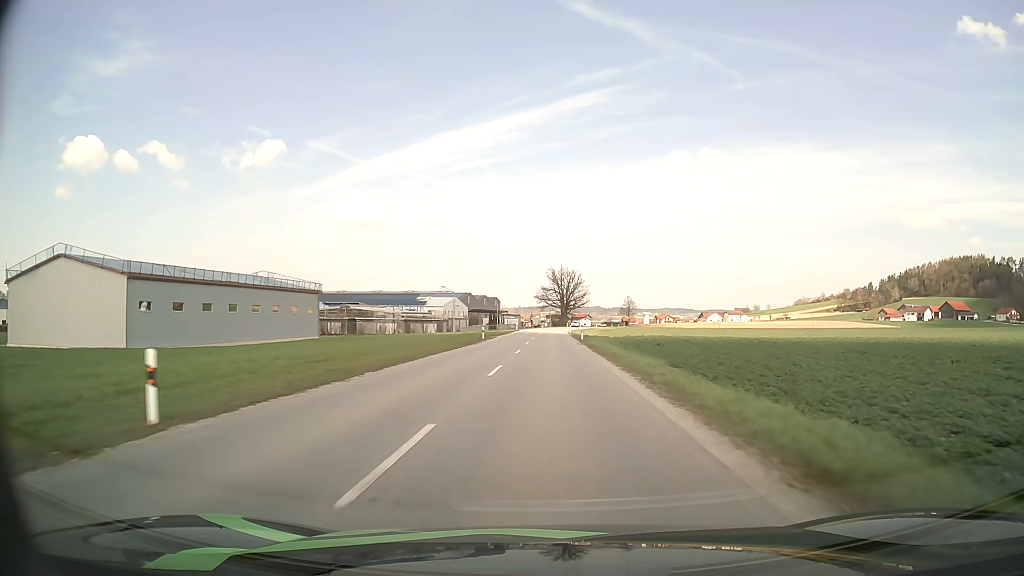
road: secondary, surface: asphalt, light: Day
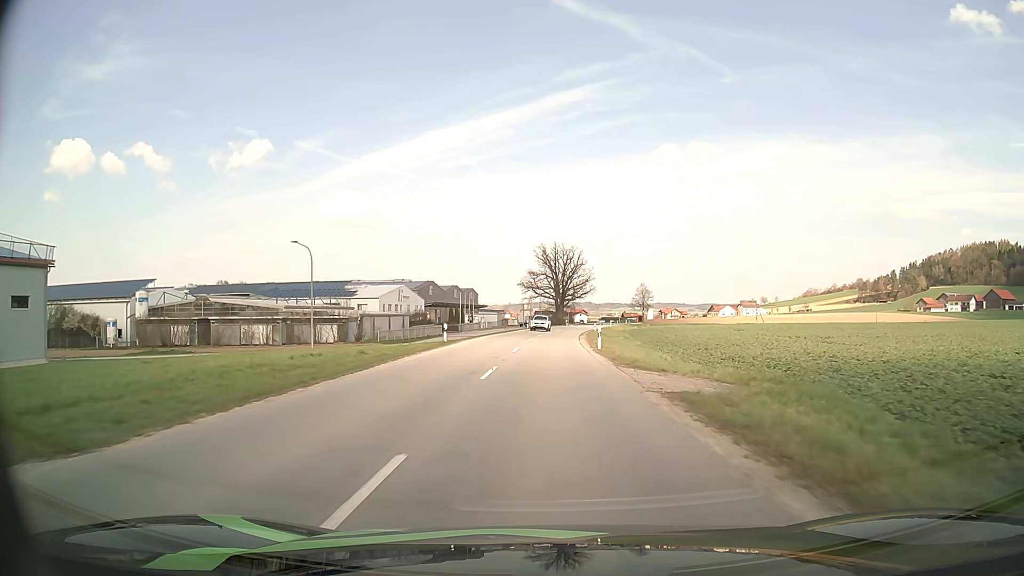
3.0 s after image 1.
(+0.4, +61.7) m; +1°
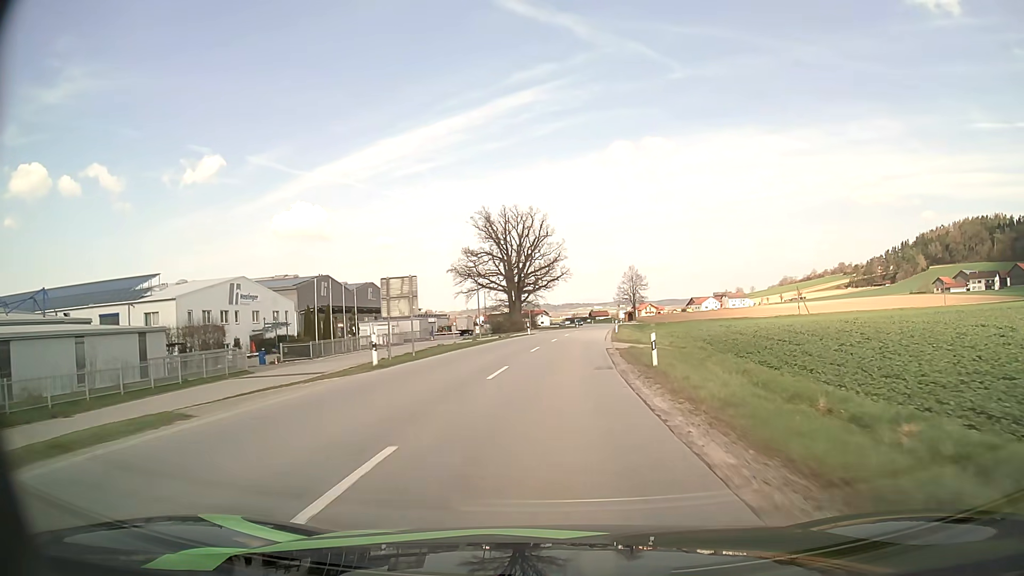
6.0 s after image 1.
(+1.3, +59.7) m; +3°
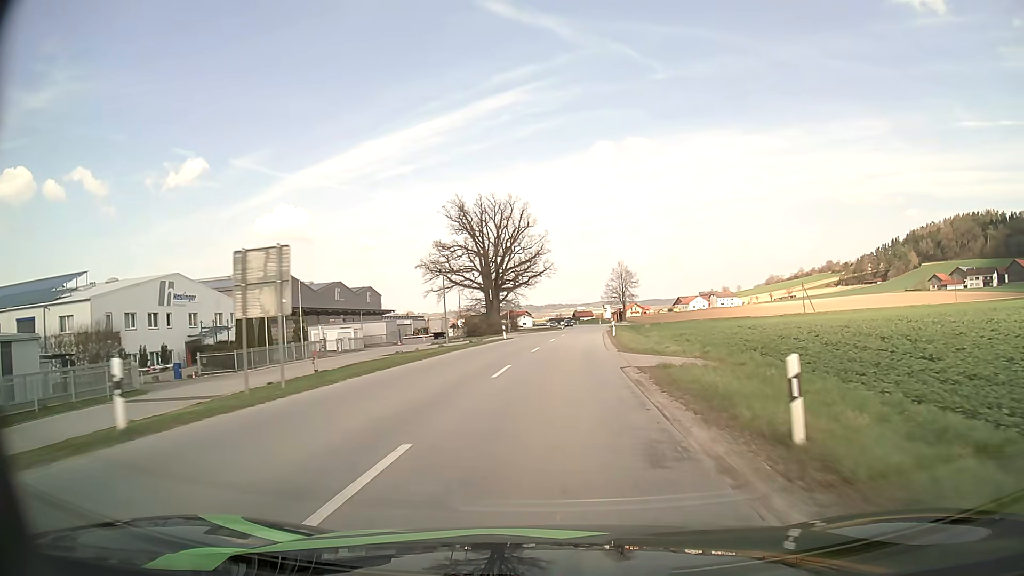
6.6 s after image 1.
(+0.2, +11.8) m; +2°
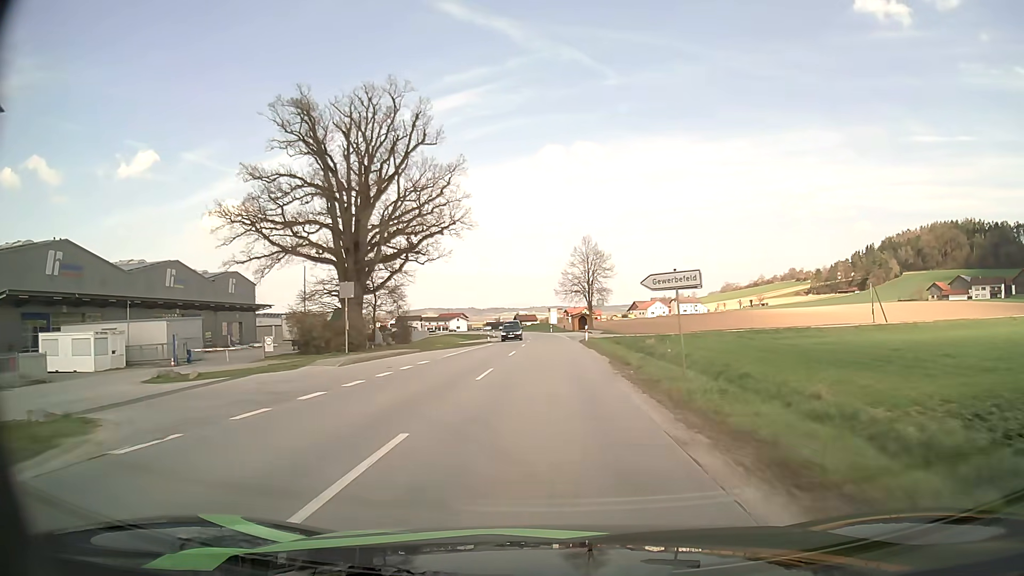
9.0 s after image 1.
(+2.2, +47.1) m; +5°
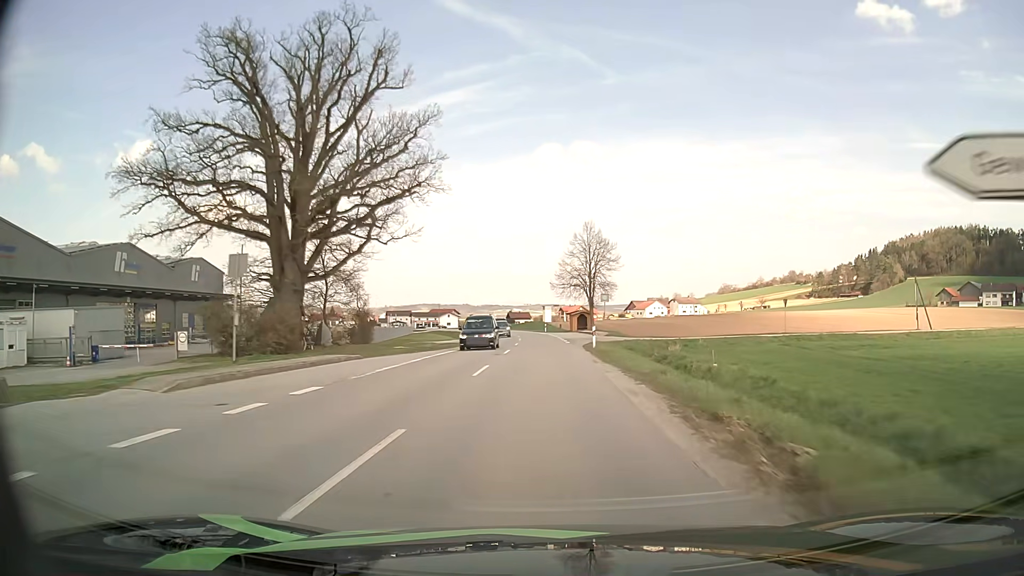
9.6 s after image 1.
(0.0, +11.8) m; 0°
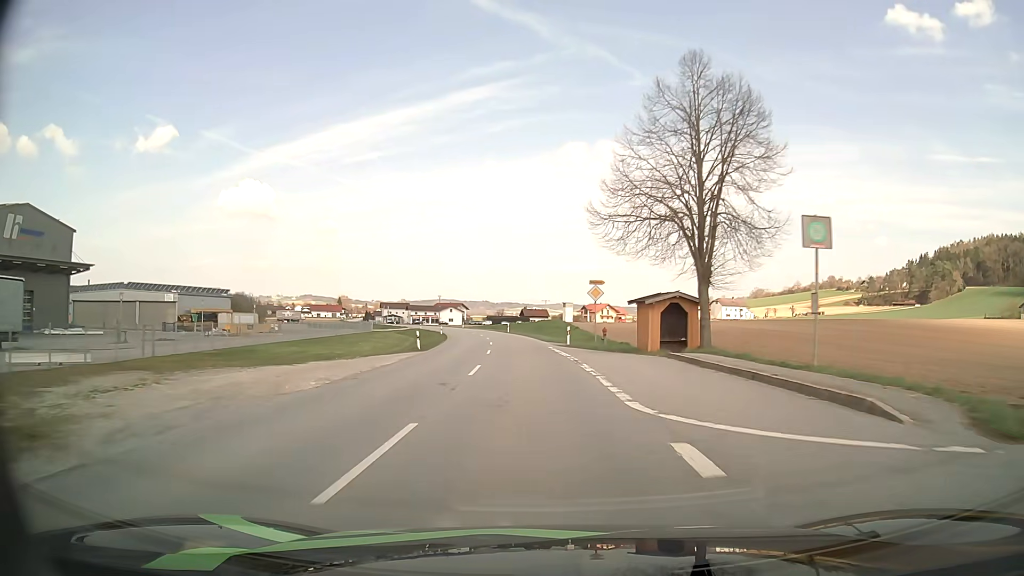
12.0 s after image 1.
(-0.1, +47.7) m; -2°
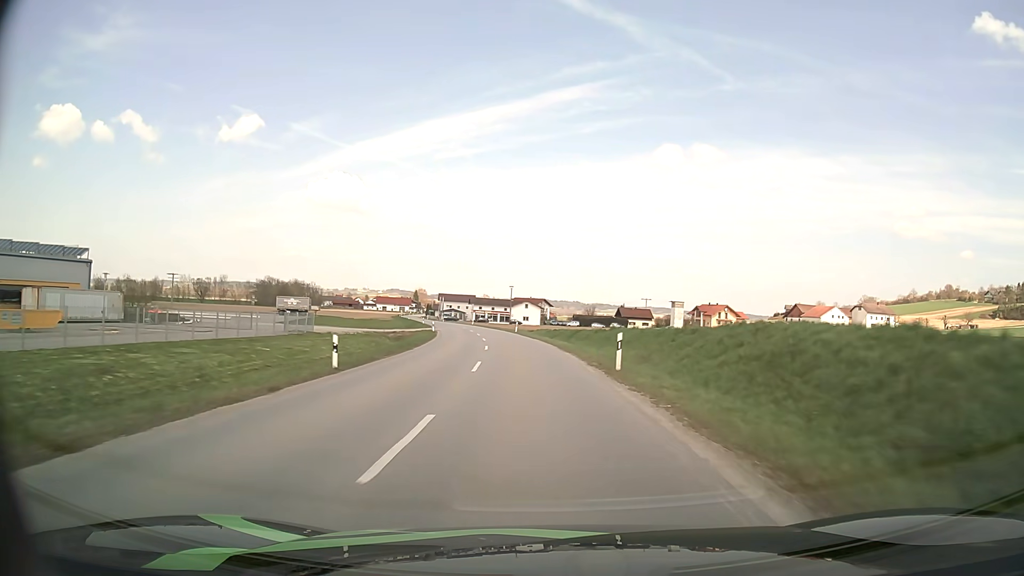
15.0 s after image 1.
(-3.5, +59.5) m; -7°
(0, +10) (-1, +20) (-1, +30) (-2, +40) (-3, +50) (-5, +60) (-7, +70) (-8, +79) (-10, +89) (-12, +99) m
